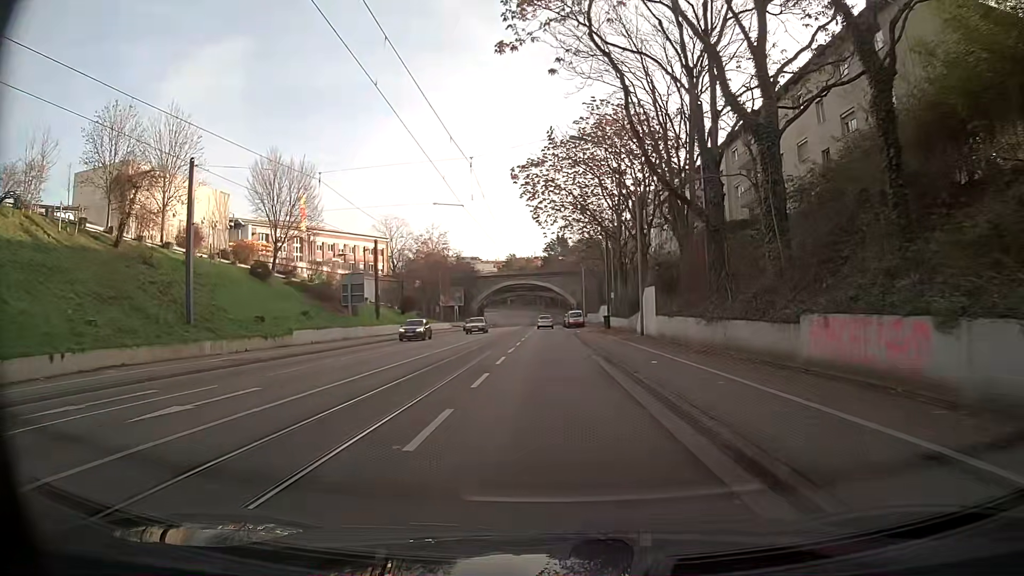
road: primary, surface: asphalt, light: Day
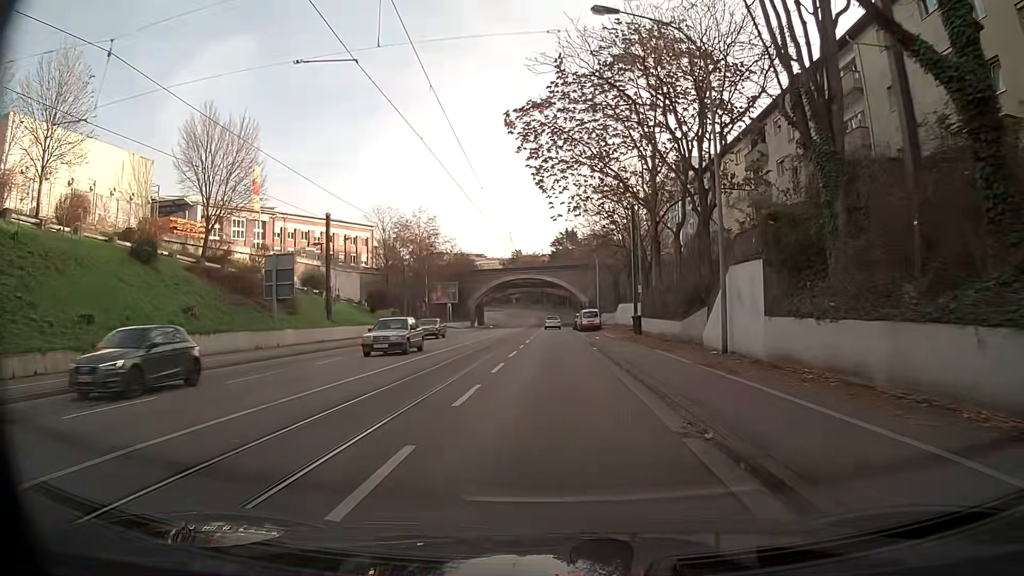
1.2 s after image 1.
(-0.3, +14.8) m; -2°
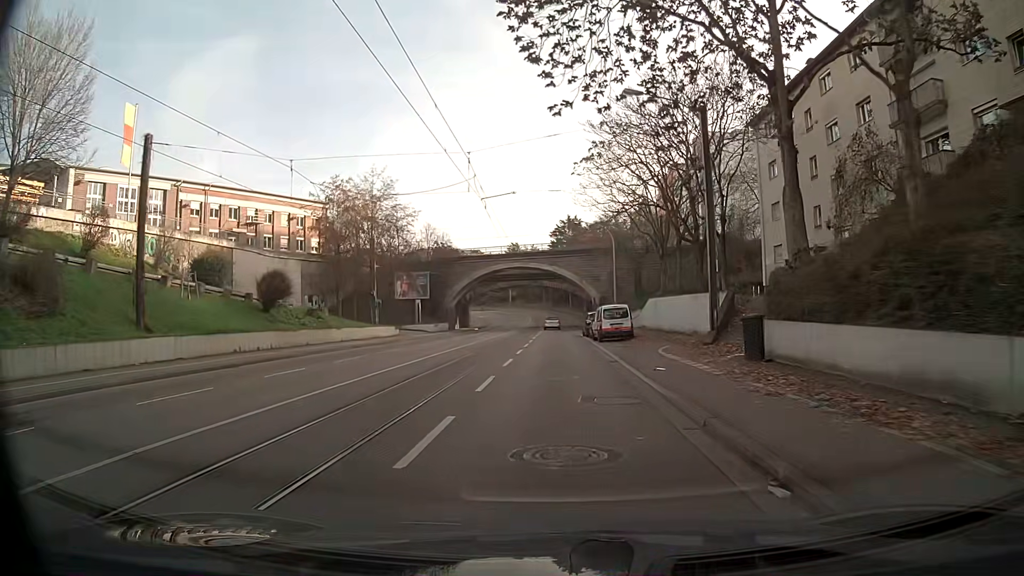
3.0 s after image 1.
(0.0, +22.0) m; 0°
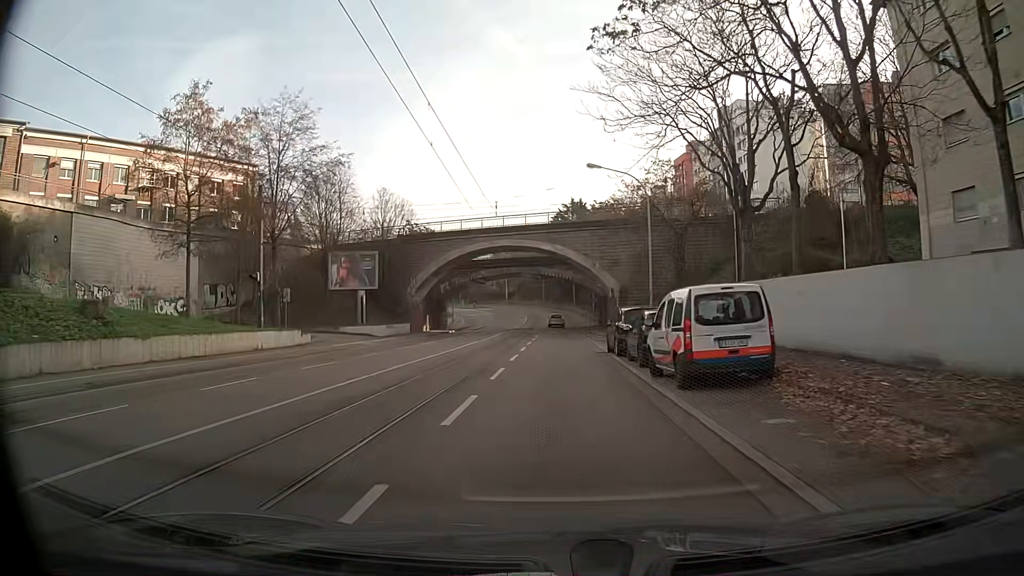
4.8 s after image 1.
(-0.1, +21.7) m; 0°
(0, +10) (0, +20) (0, +30) (0, +40) (0, +50) (0, +60) (+1, +70) (+1, +80) (+1, +90) (+1, +100) m
